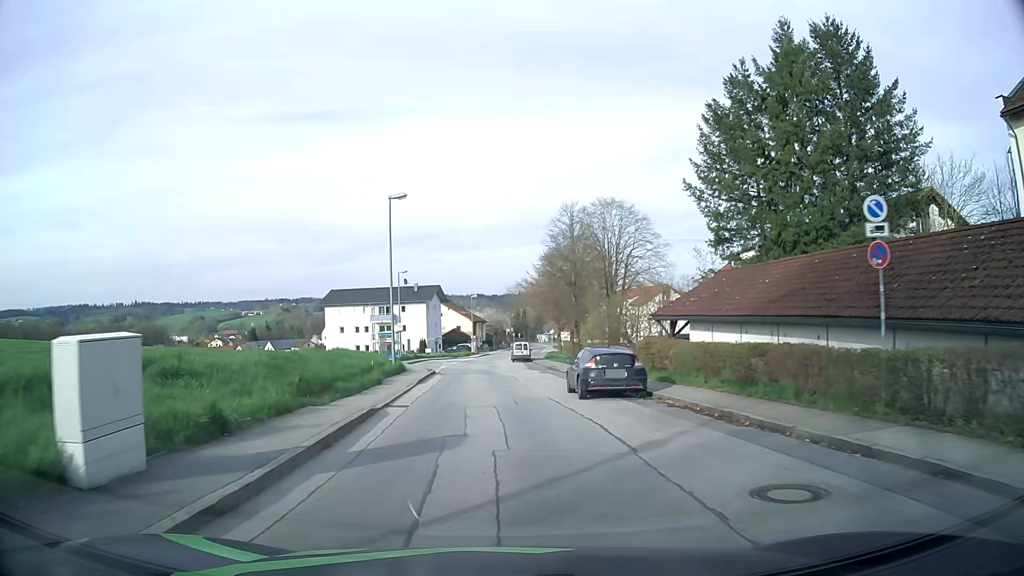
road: unclassified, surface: asphalt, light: Day
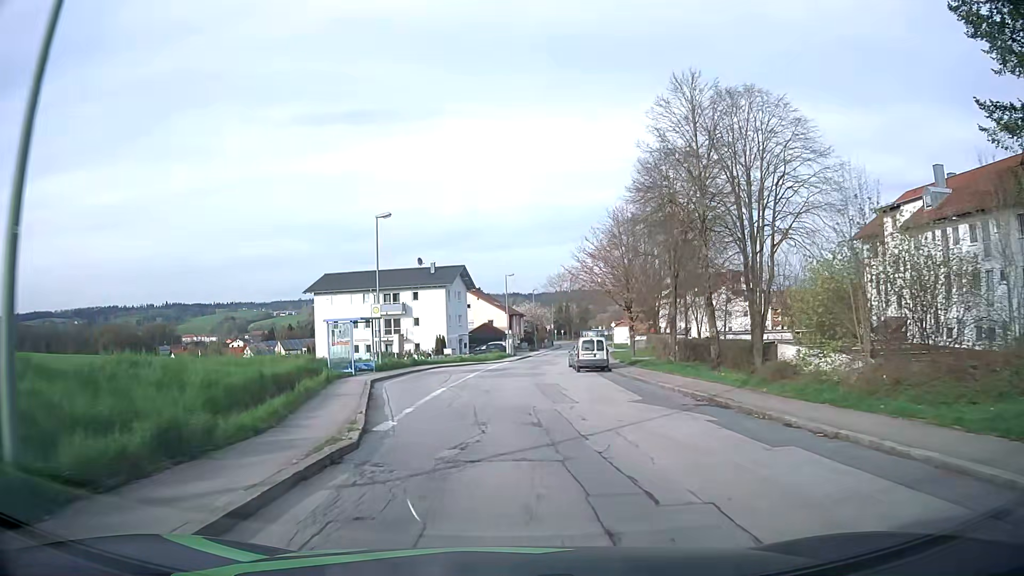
(-1.1, +25.6) m; -3°
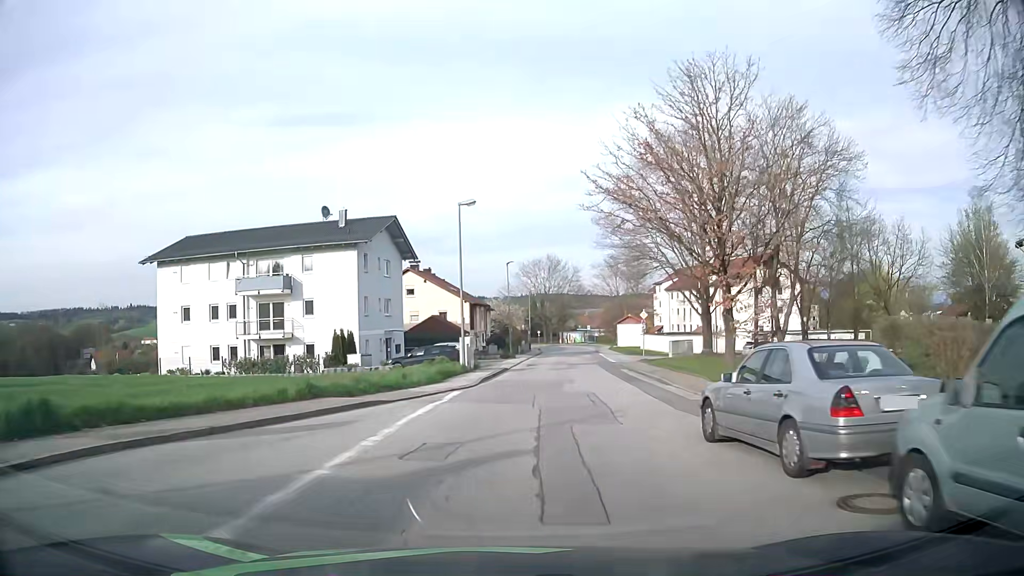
(+0.4, +32.6) m; +3°
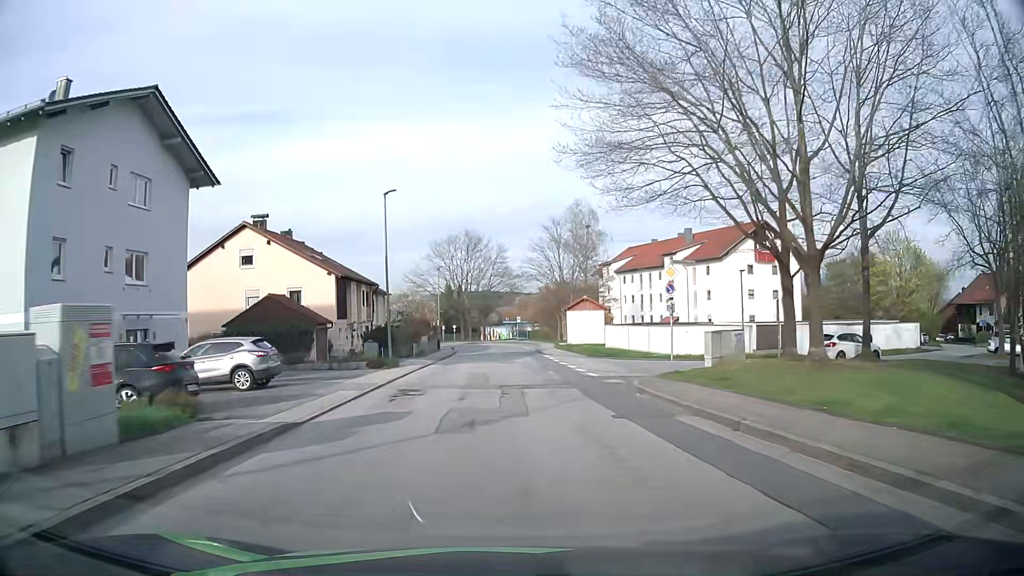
(+2.1, +26.6) m; +7°
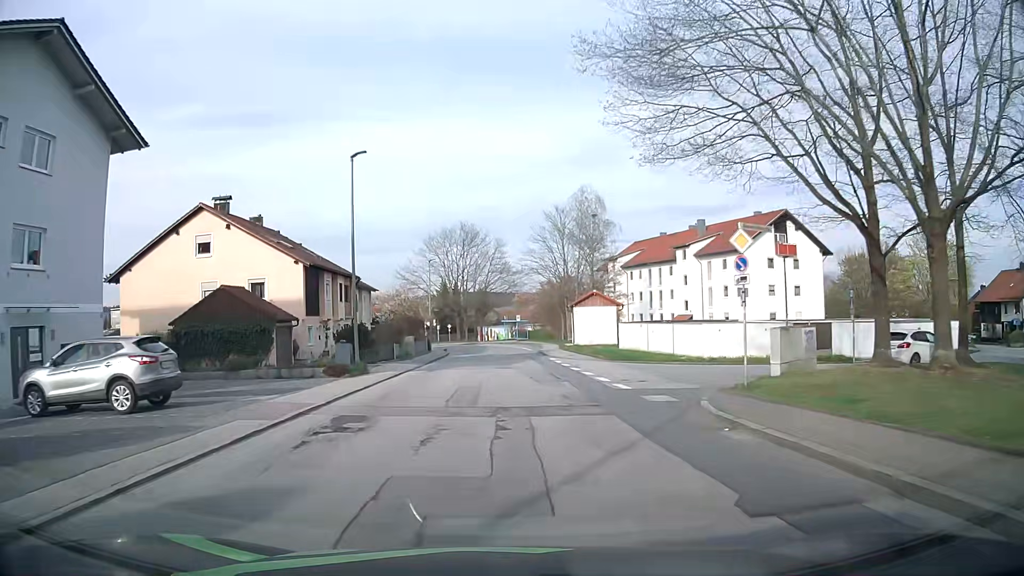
(0.0, +6.7) m; 0°
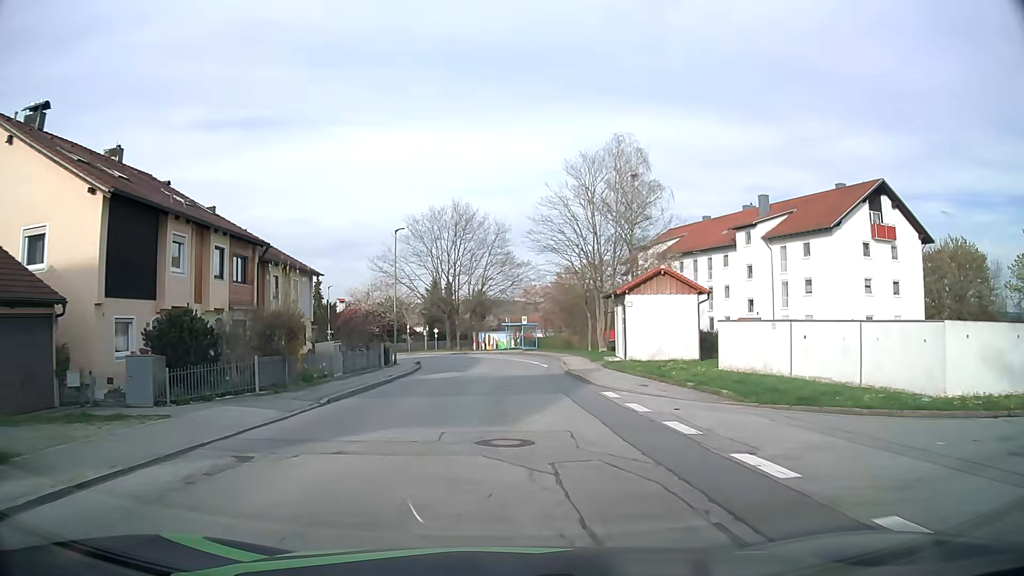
(-0.1, +20.2) m; 0°
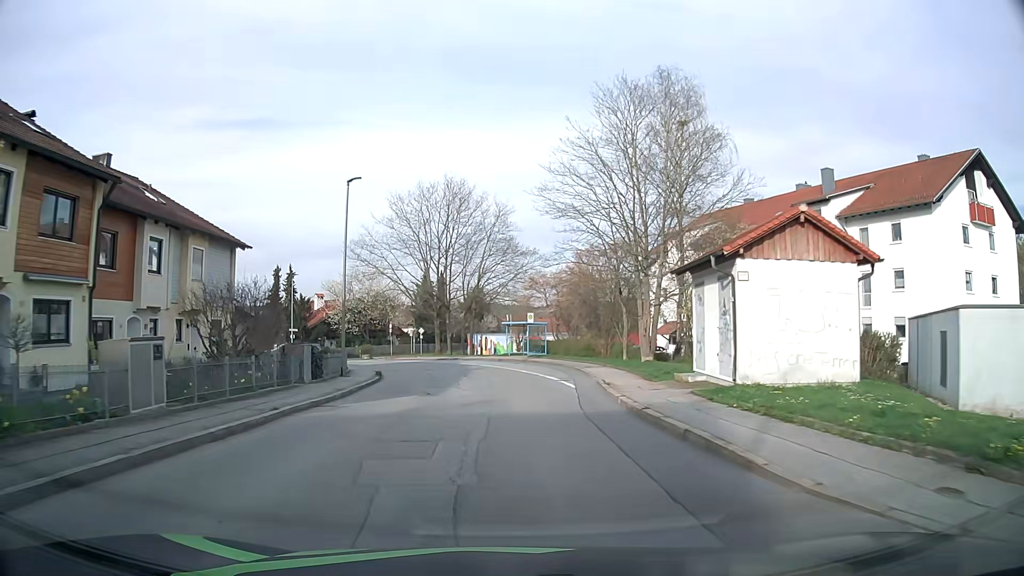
(-0.1, +13.4) m; 0°
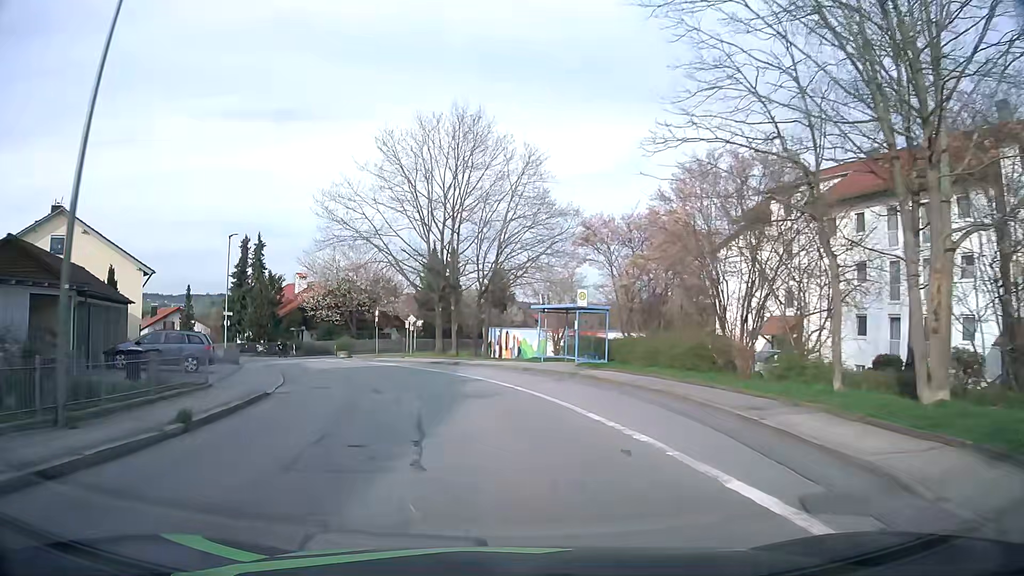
(-0.2, +19.7) m; -2°
(-1, +10) (-2, +20) (-5, +29) (-9, +38) (-15, +47) (-22, +54) (-29, +61) (-38, +66) (-47, +71) (-55, +75) m
